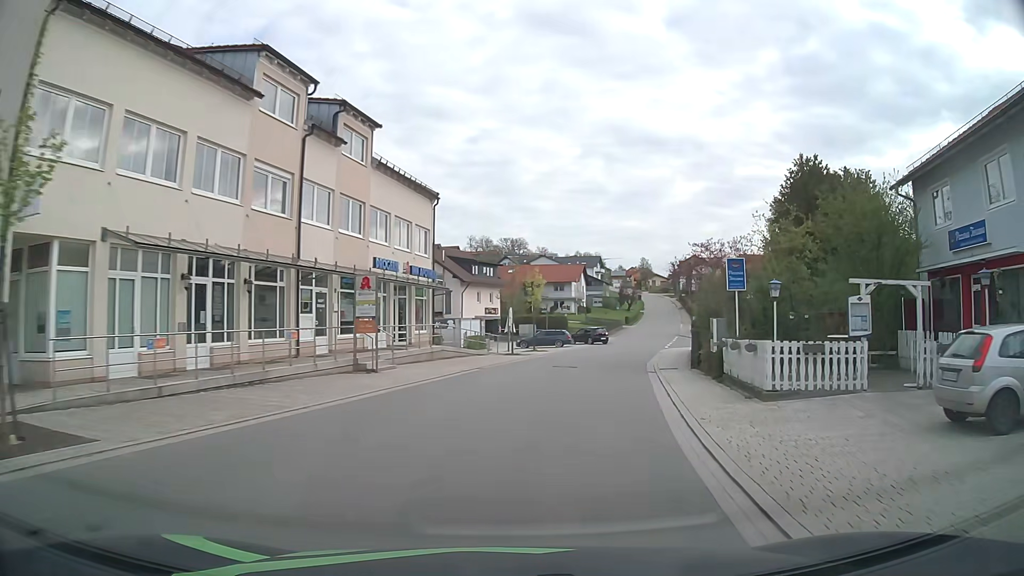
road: tertiary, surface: asphalt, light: Day
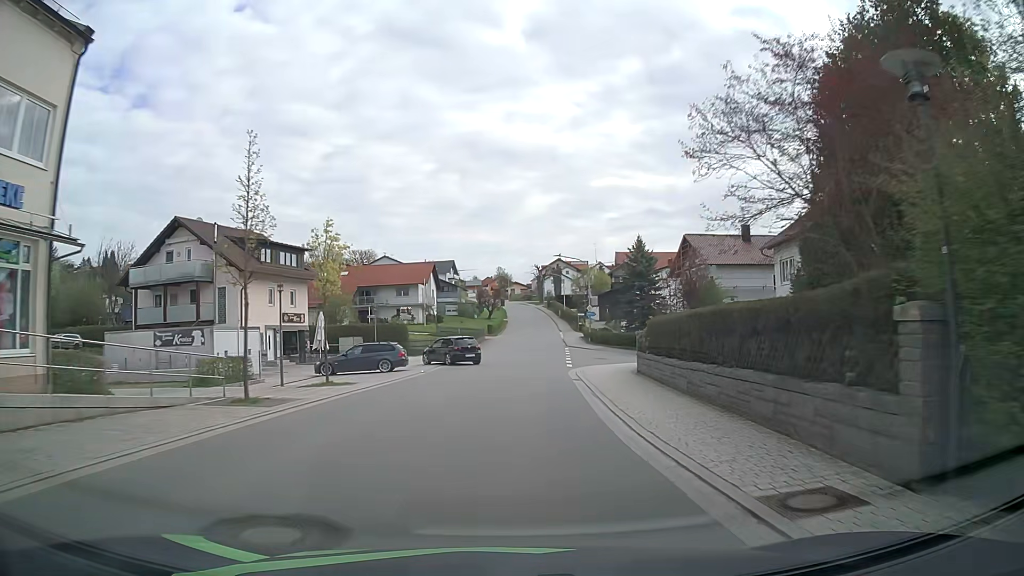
(+2.7, +22.4) m; +12°
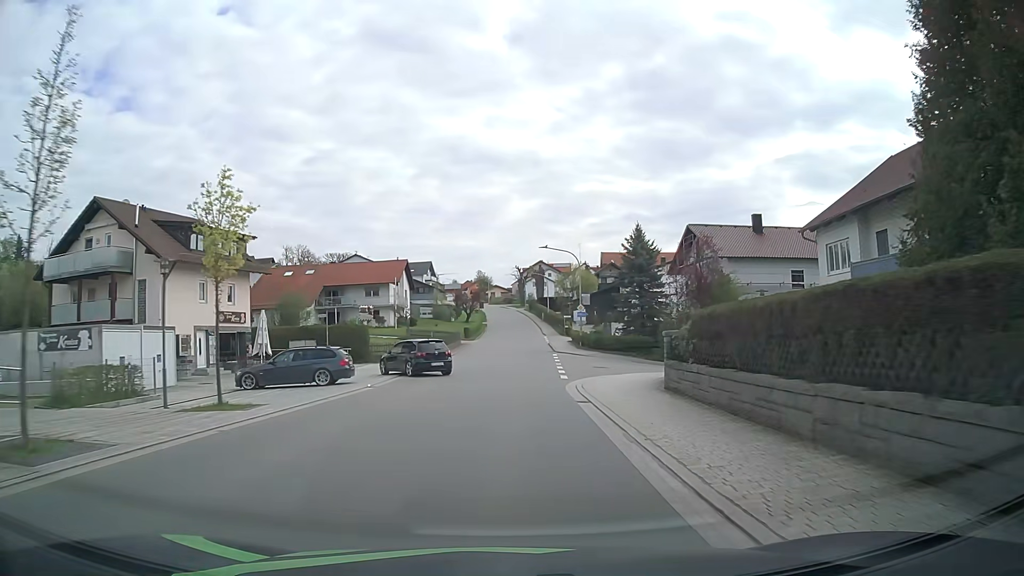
(+0.1, +7.5) m; +2°
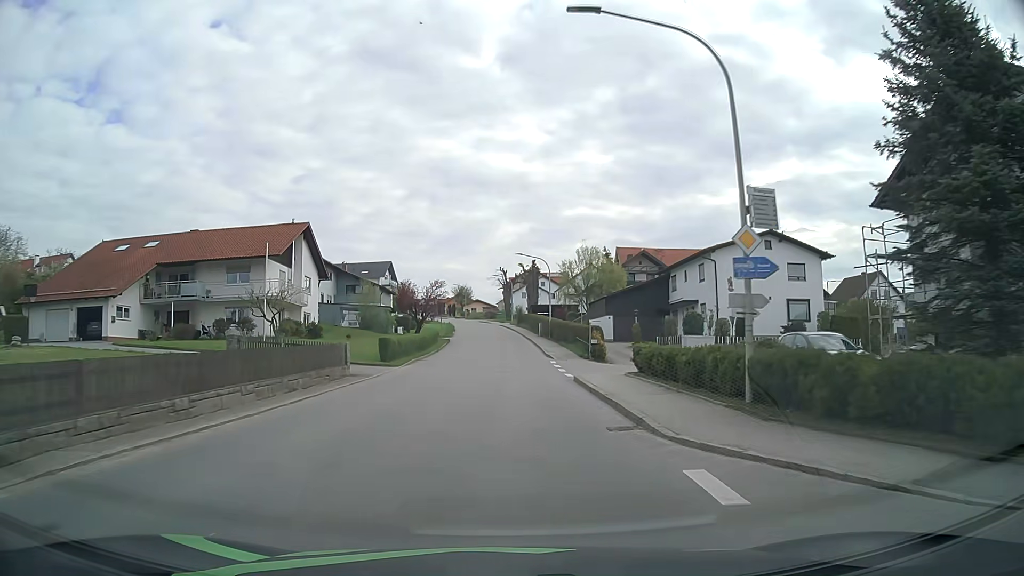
(+1.3, +37.5) m; +1°
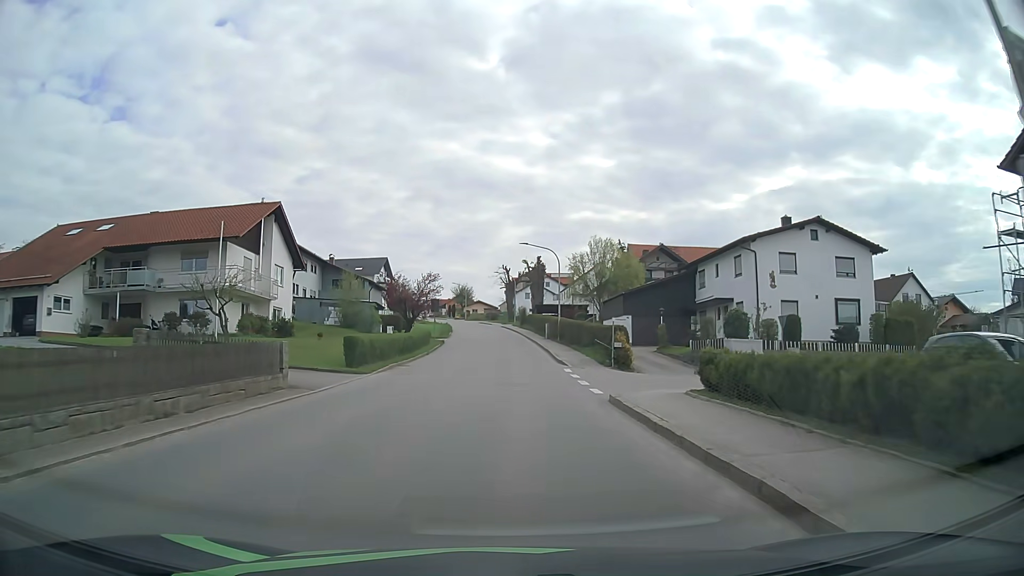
(0.0, +7.4) m; -1°
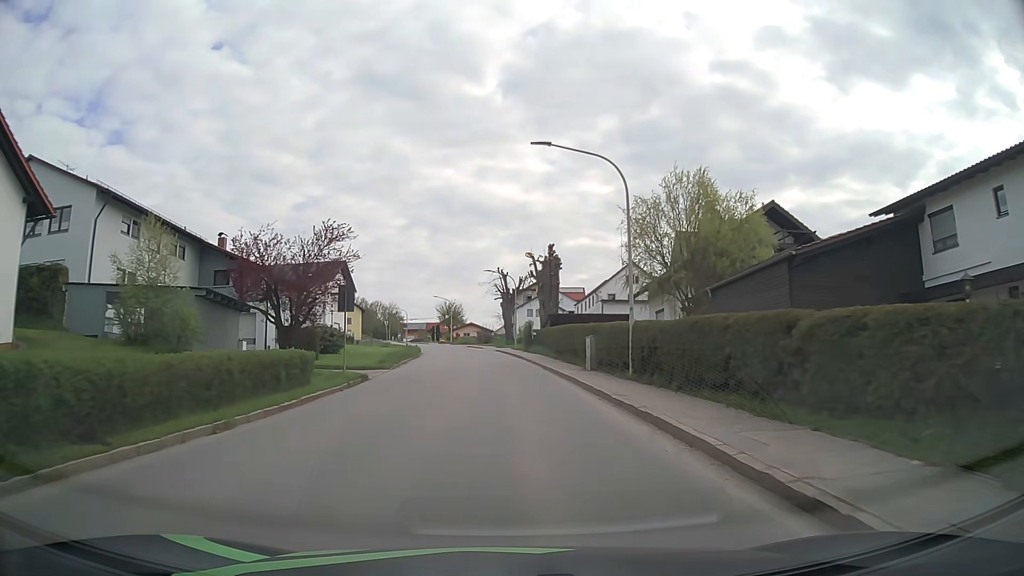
(+0.4, +29.3) m; +1°
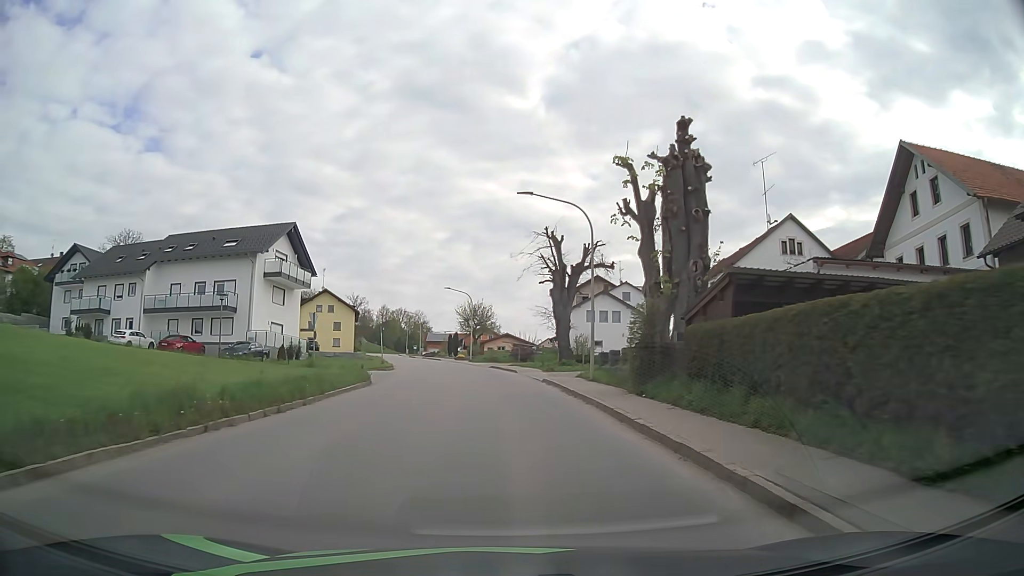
(-0.7, +36.3) m; -3°
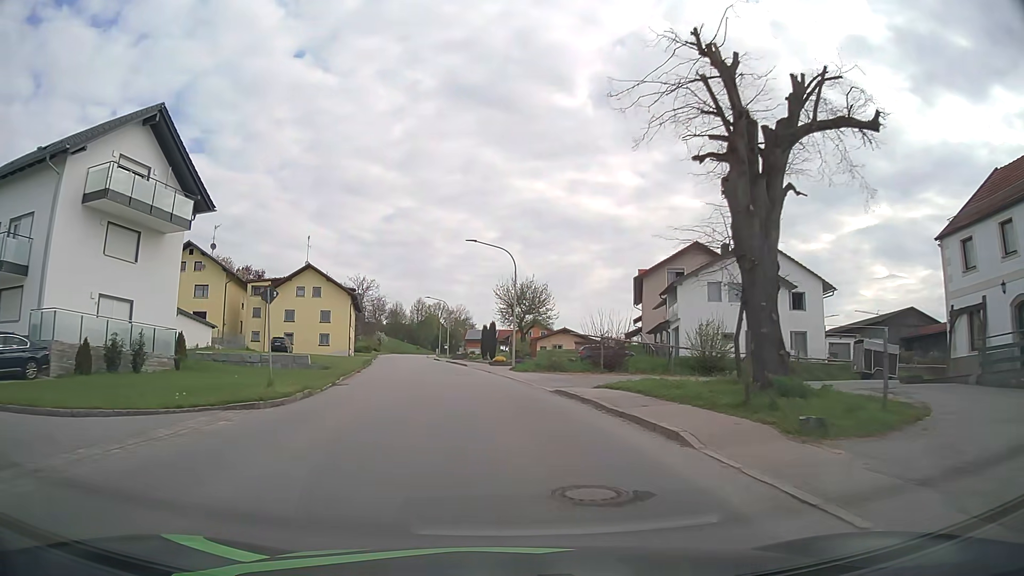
(-1.2, +29.7) m; -5°
(0, +10) (-1, +20) (-2, +30) (-3, +40) (-5, +50) (-7, +59) (-9, +69) (-10, +79) (-12, +89) (-14, +99) m
